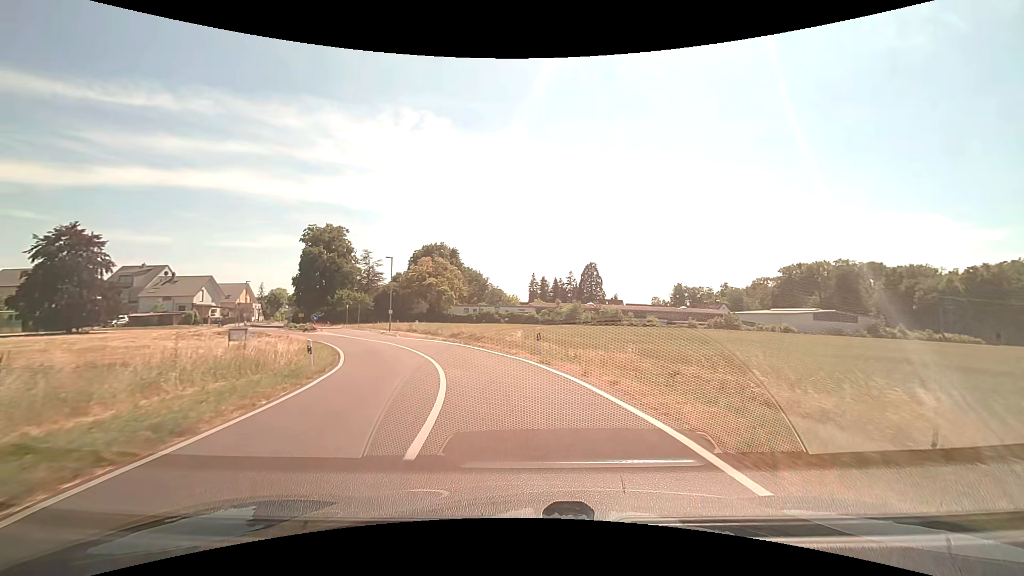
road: tertiary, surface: asphalt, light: Day
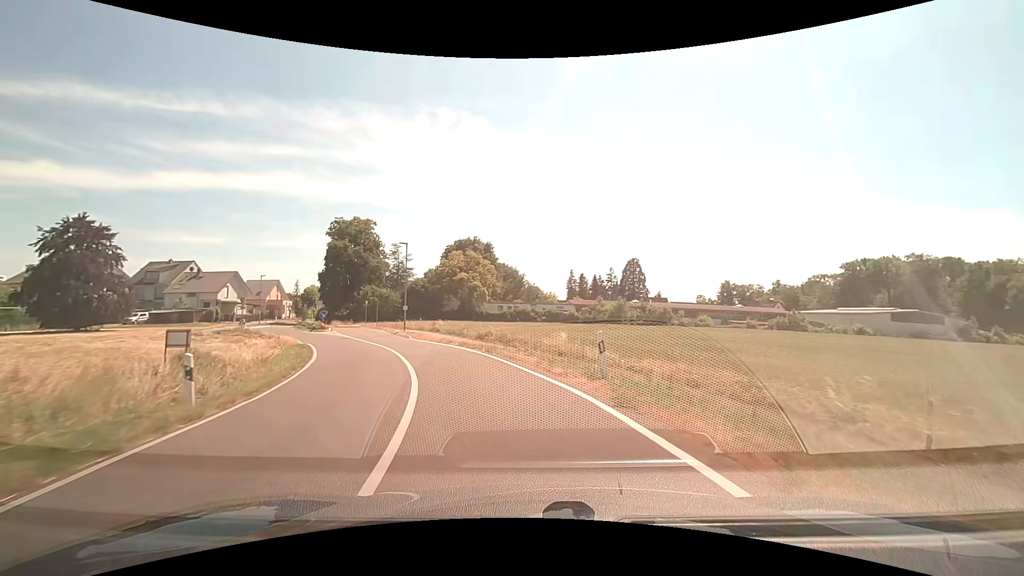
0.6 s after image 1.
(-0.2, +7.6) m; -4°
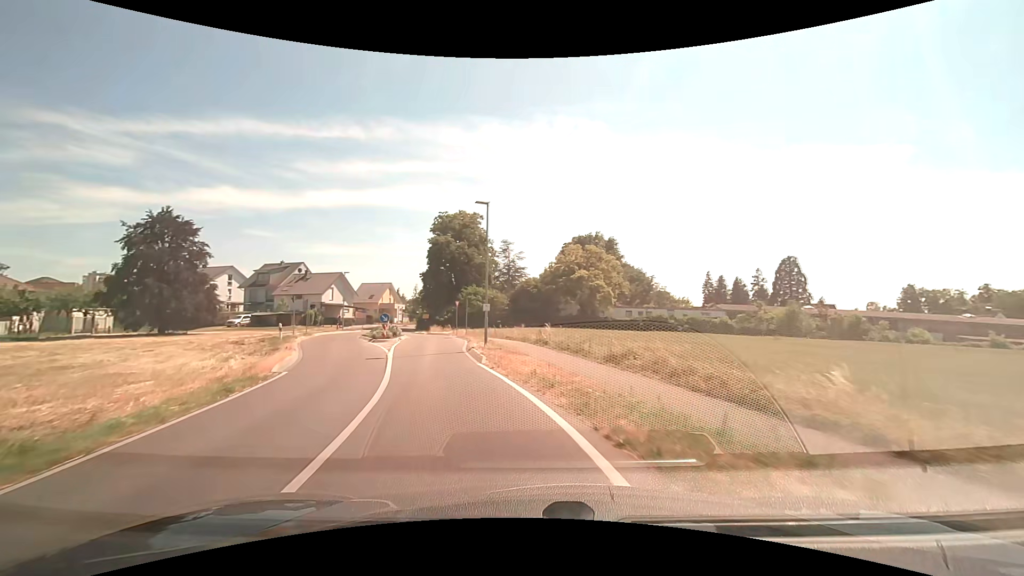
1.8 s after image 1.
(-1.5, +14.8) m; -13°
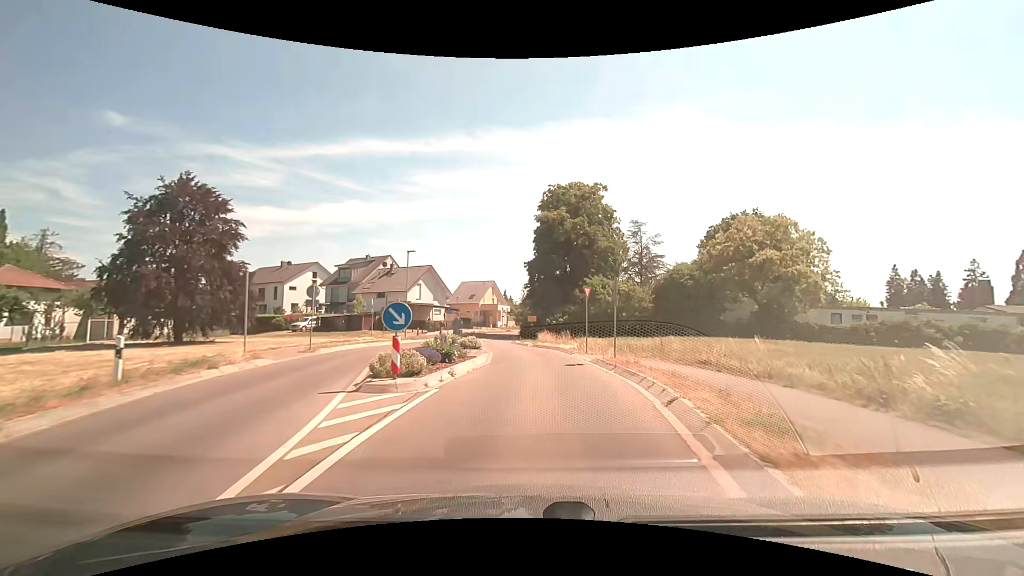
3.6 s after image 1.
(-3.7, +20.5) m; -14°
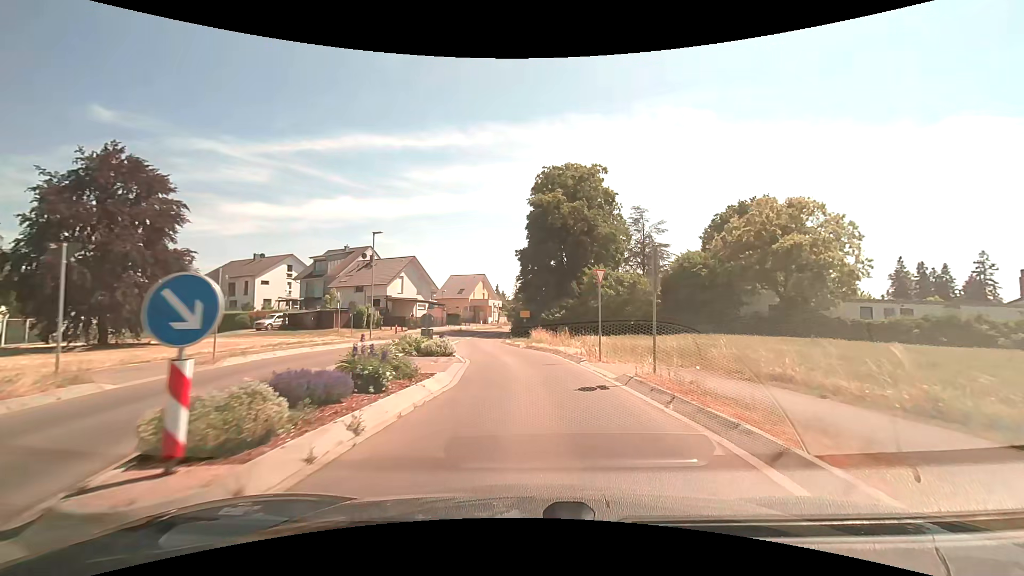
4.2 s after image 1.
(+0.1, +6.1) m; +1°
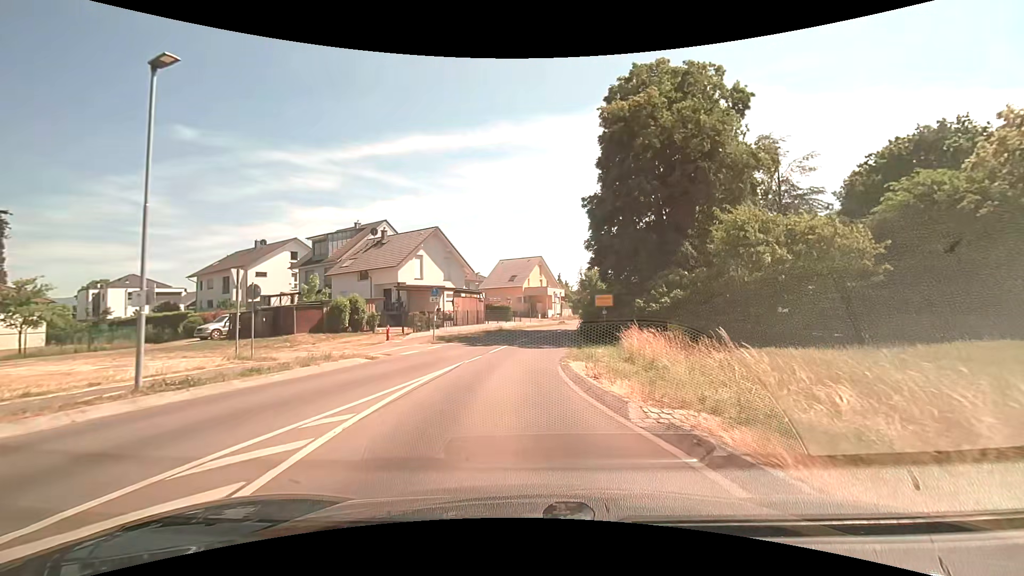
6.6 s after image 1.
(-0.6, +20.5) m; -7°
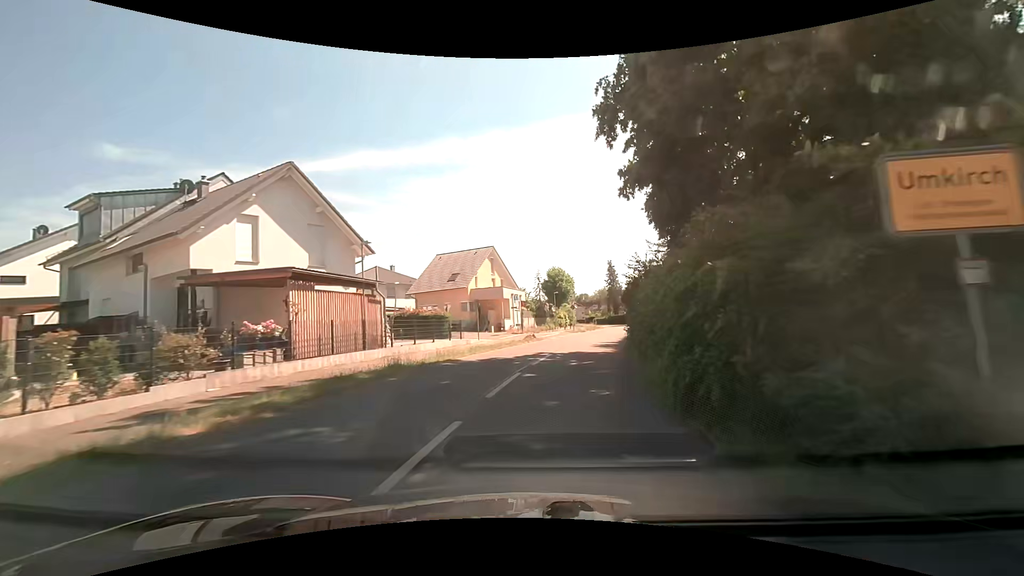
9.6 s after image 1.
(+0.1, +23.1) m; +5°
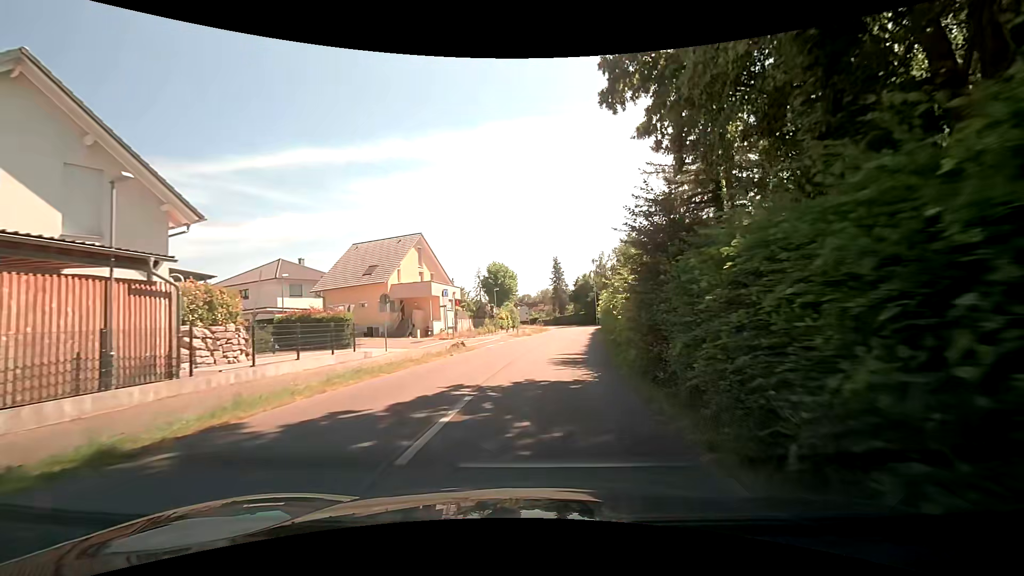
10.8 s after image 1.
(+0.5, +9.9) m; +6°
(+1, +10) (+2, +20) (+3, +30) (+5, +40) (+6, +50) (+7, +60) (+8, +69) (+8, +79) (+8, +89) (+7, +99) m
